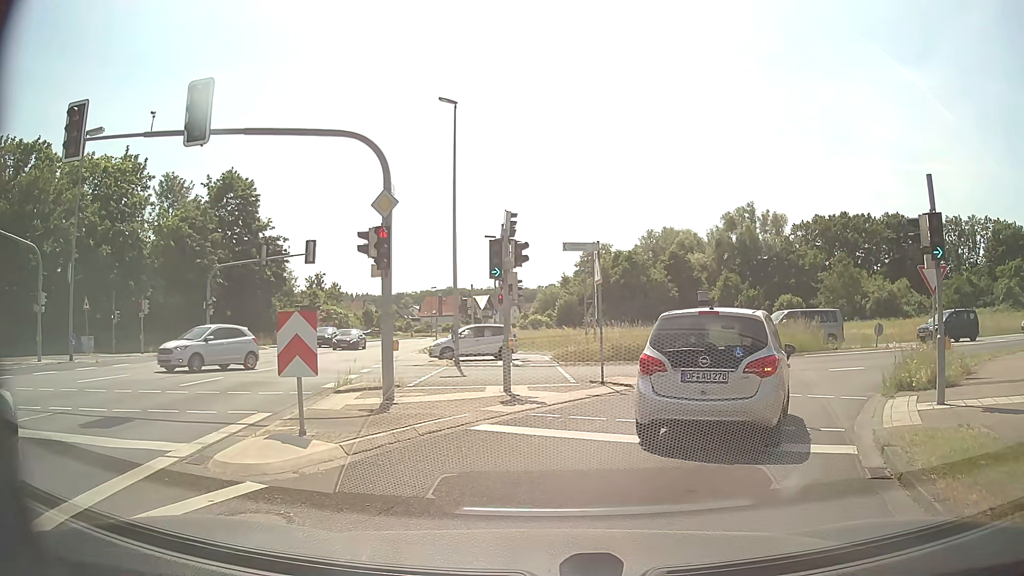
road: secondary_link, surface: asphalt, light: Day
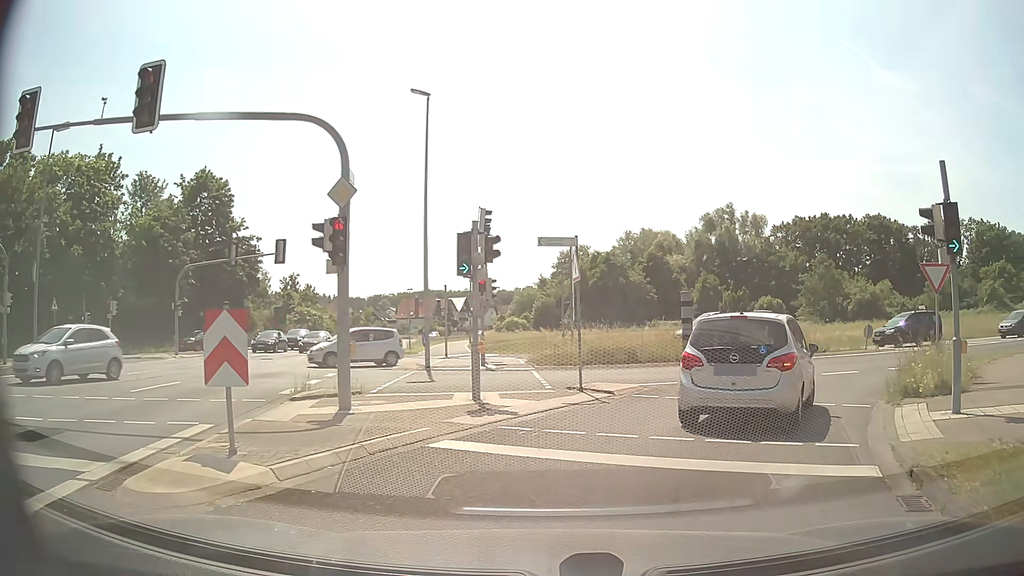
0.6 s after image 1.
(0.0, +1.4) m; +2°
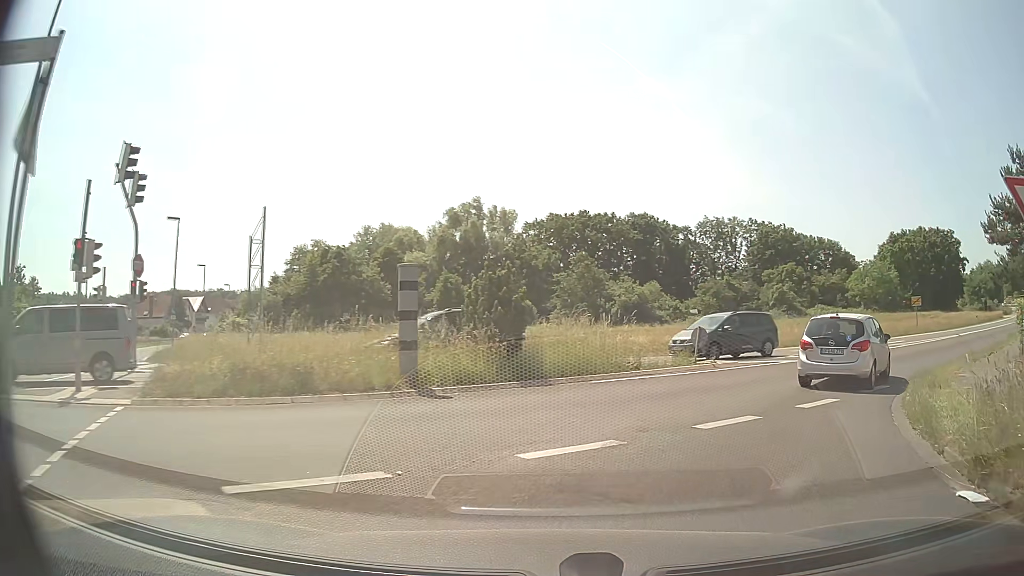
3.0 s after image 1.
(+2.1, +11.1) m; +22°
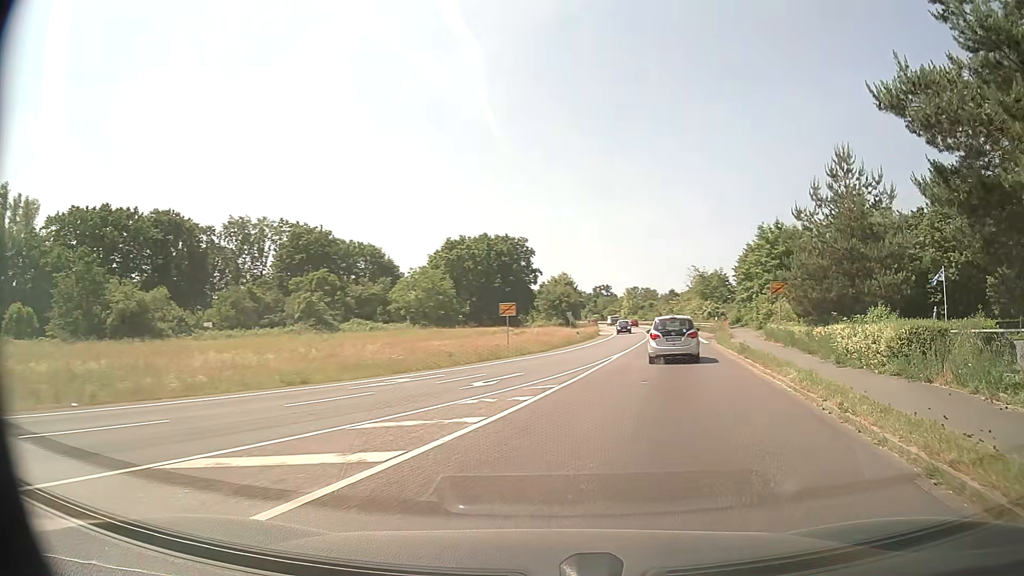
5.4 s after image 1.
(+6.2, +17.7) m; +39°
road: secondary
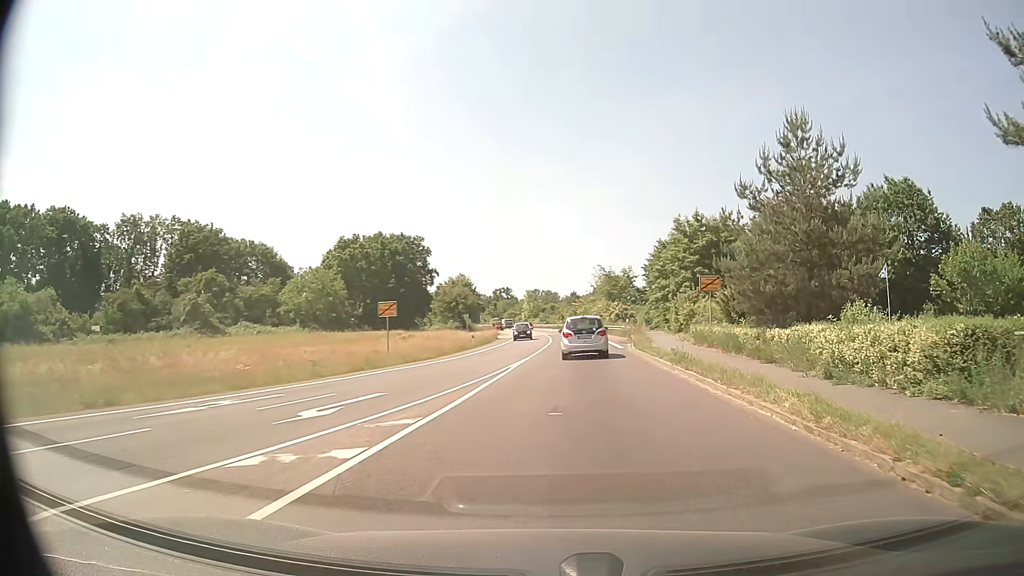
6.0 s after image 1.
(+0.5, +5.8) m; +8°
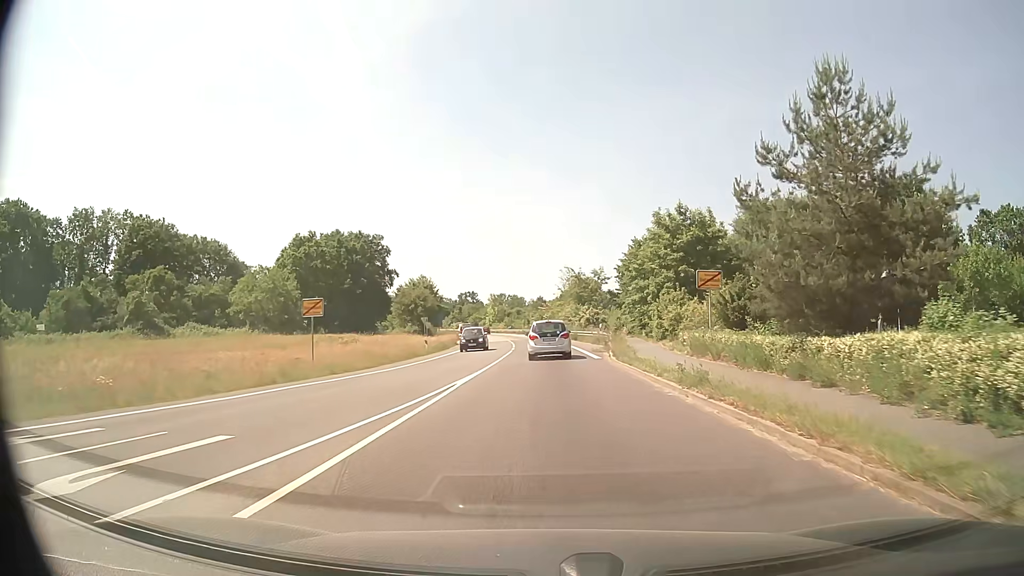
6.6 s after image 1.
(+0.2, +6.1) m; +2°
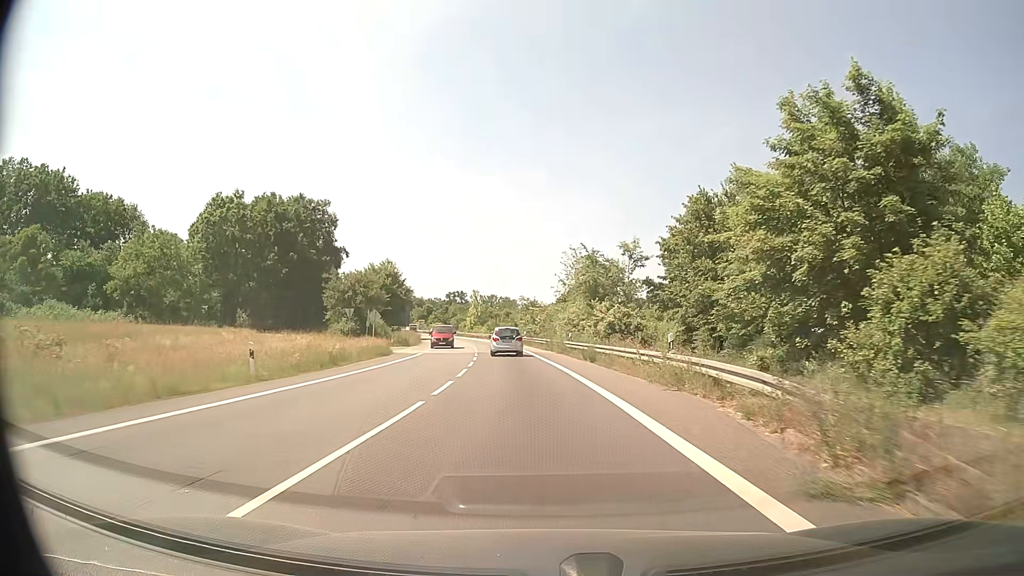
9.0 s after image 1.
(+0.3, +27.8) m; +1°
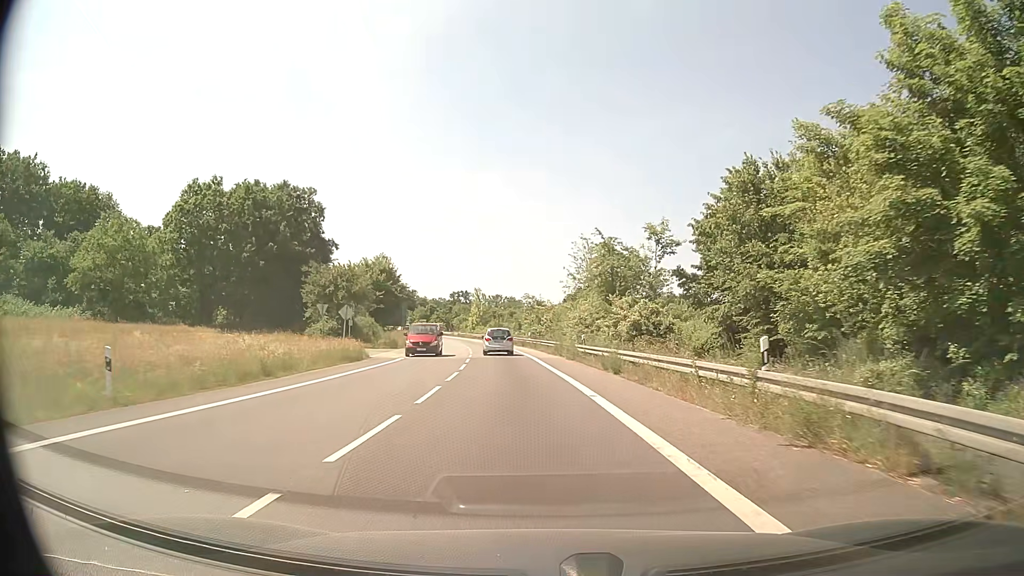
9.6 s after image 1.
(0.0, +7.6) m; 0°
(0, +10) (0, +20) (-1, +30) (-2, +40) (-3, +50) (-5, +60) (-6, +70) (-8, +79) (-10, +89) (-12, +99) m
